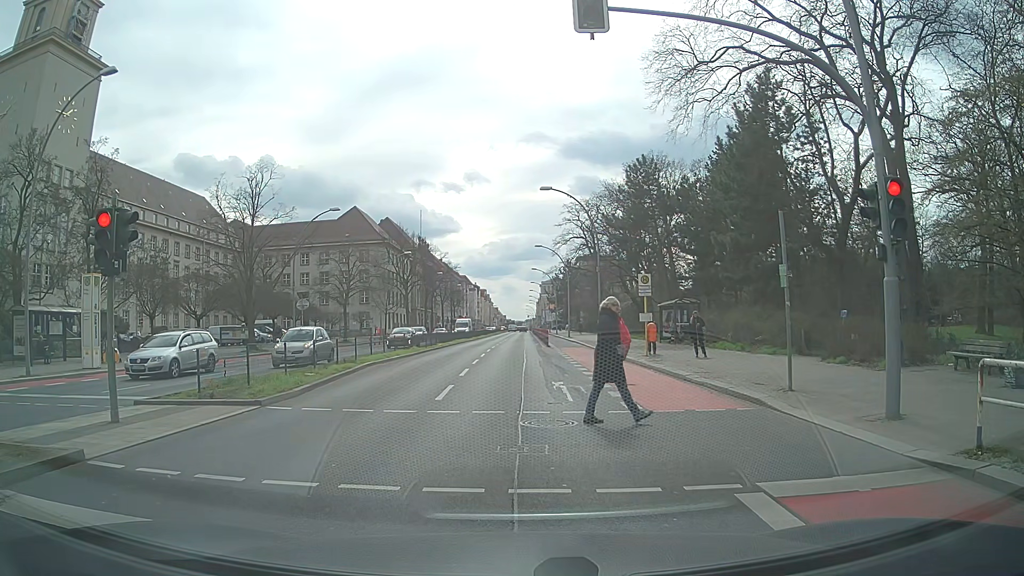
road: primary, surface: asphalt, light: Day
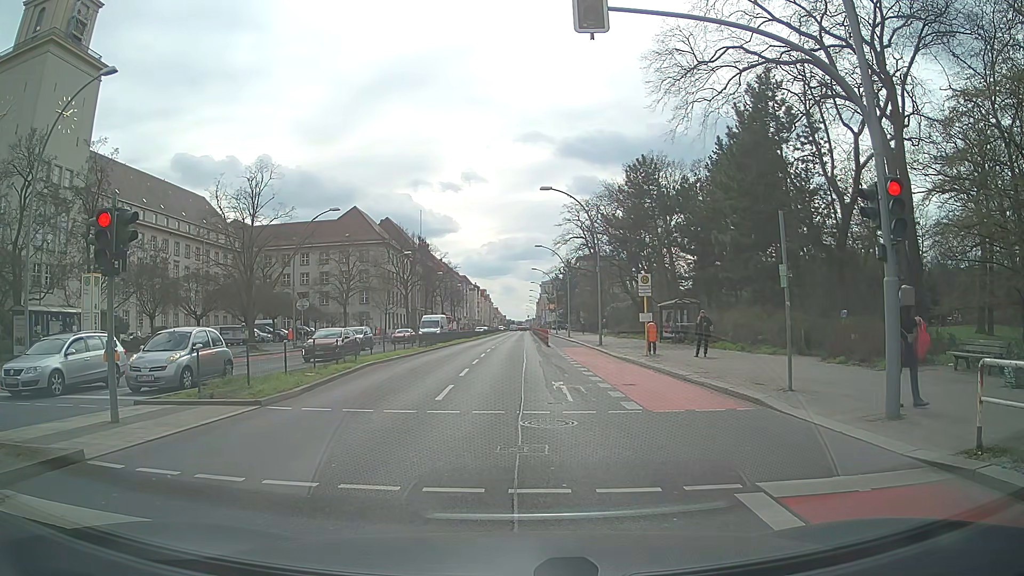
(0.0, 0.0) m; 0°
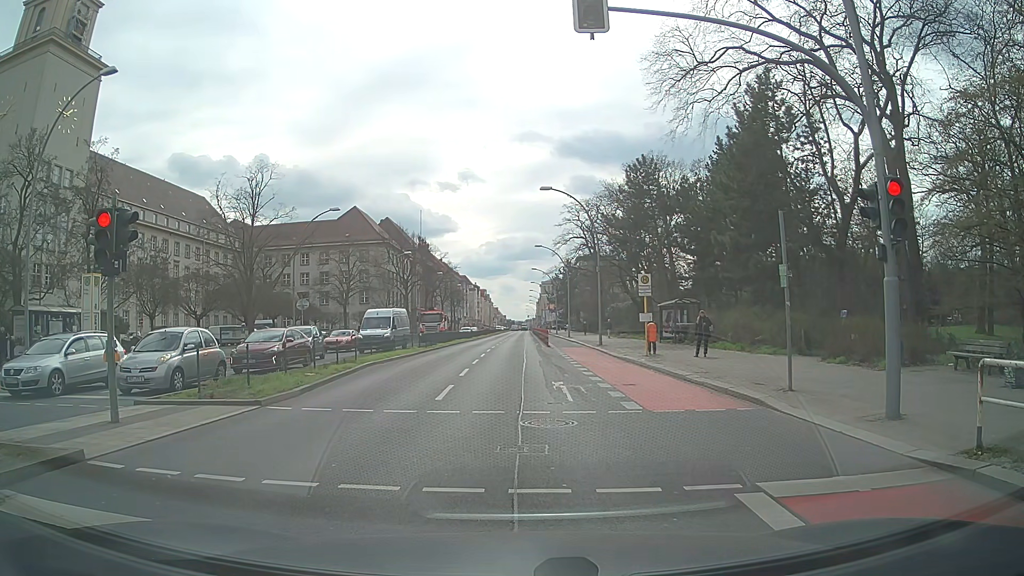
(0.0, 0.0) m; 0°
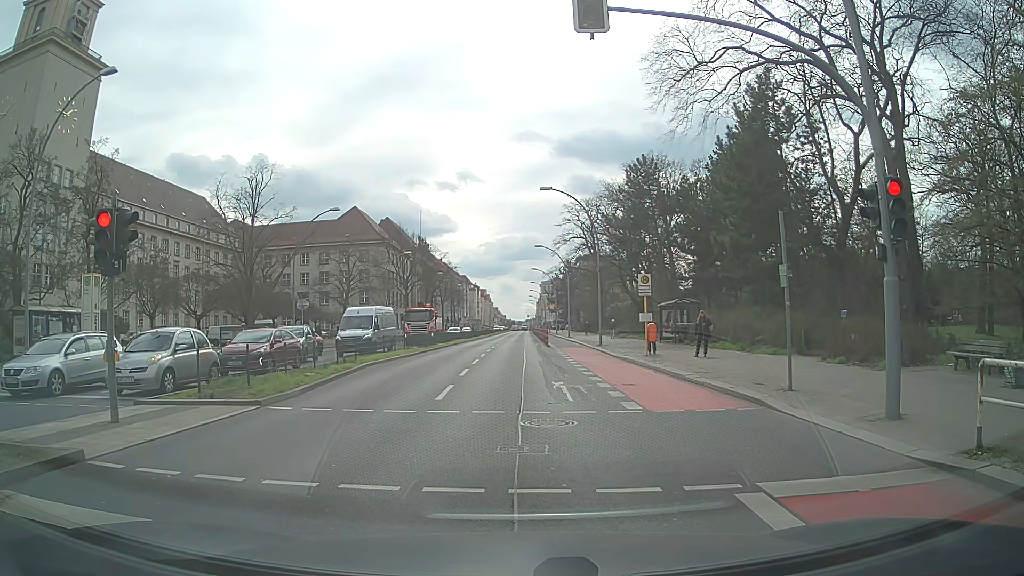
(0.0, 0.0) m; 0°
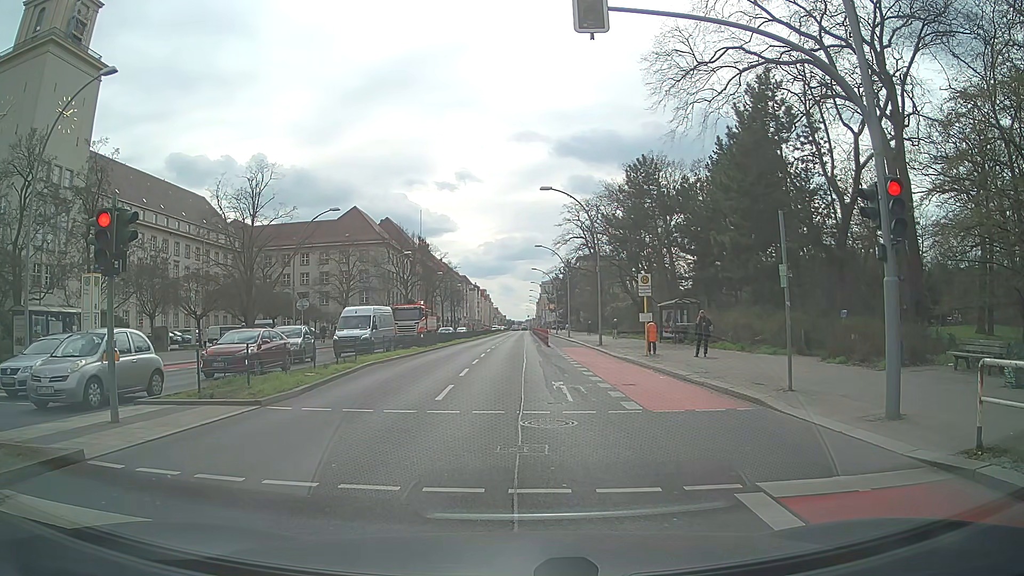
(0.0, 0.0) m; 0°
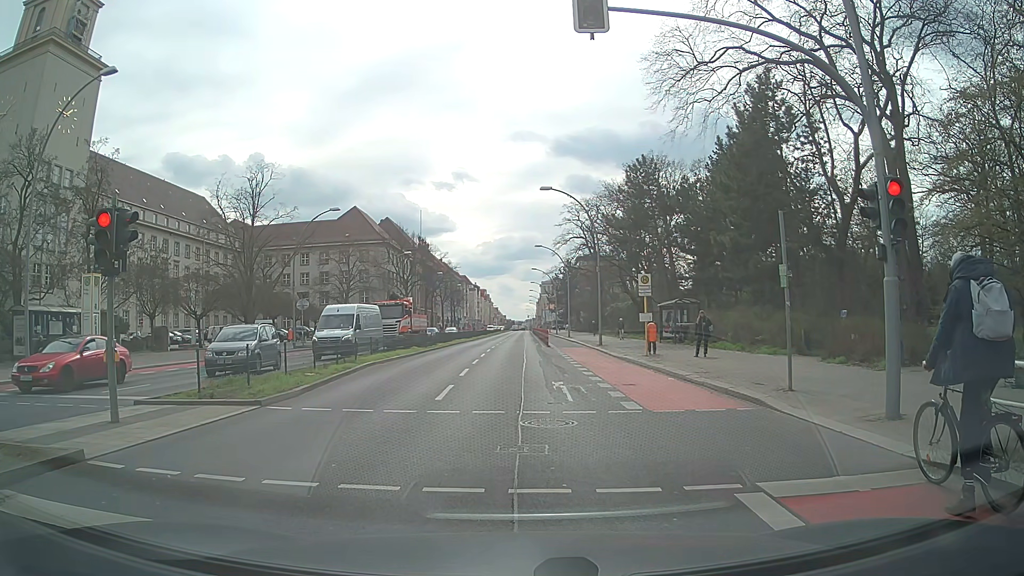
(0.0, 0.0) m; 0°
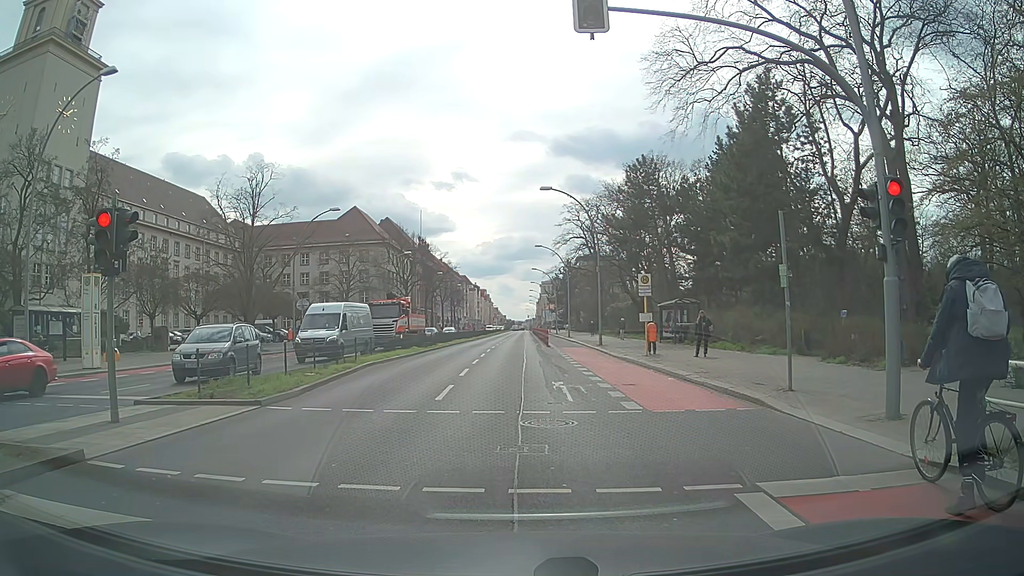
(0.0, 0.0) m; 0°
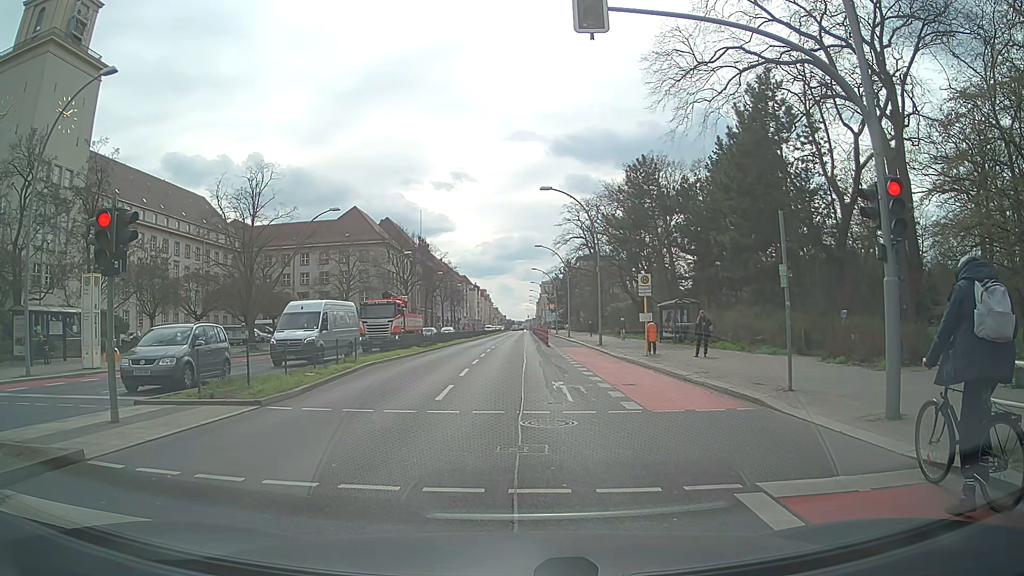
(0.0, 0.0) m; 0°
(0, +10) (-1, +20) (-1, +30) (-2, +40) (-2, +50) (-3, +60) (-3, +70) (-3, +80) (-4, +90) (-4, +100) m
